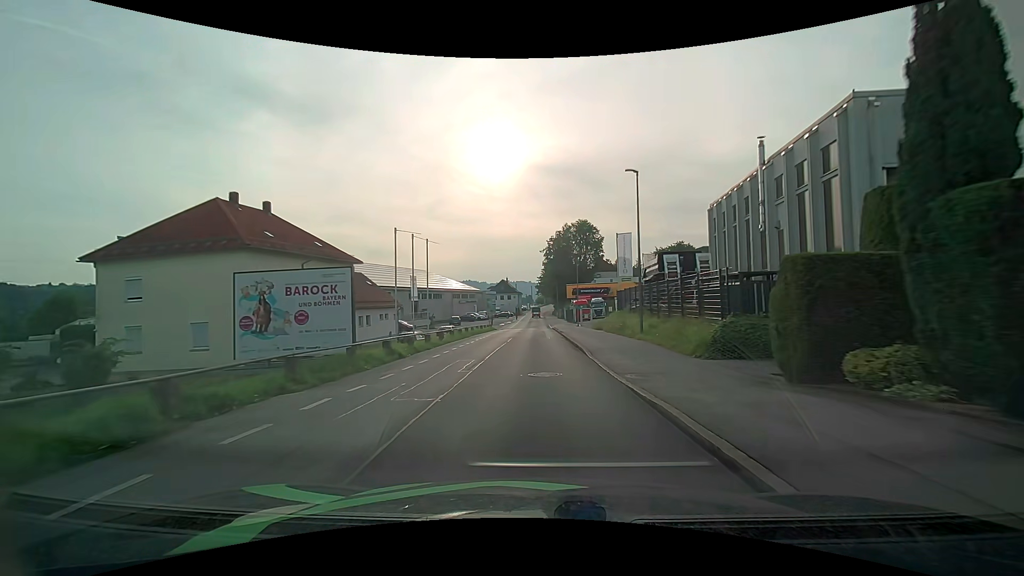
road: residential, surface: asphalt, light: Day
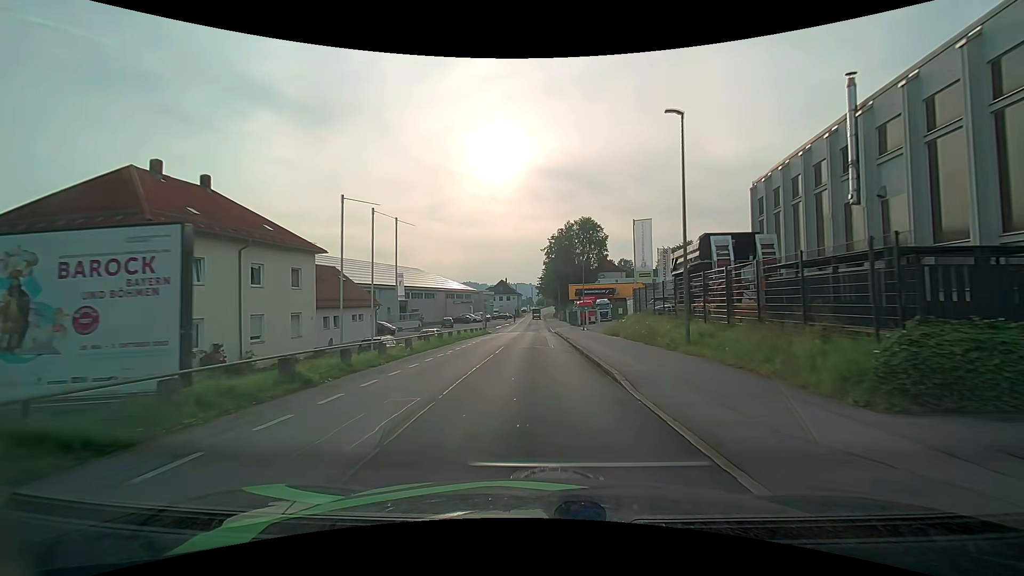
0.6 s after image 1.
(0.0, +7.4) m; 0°
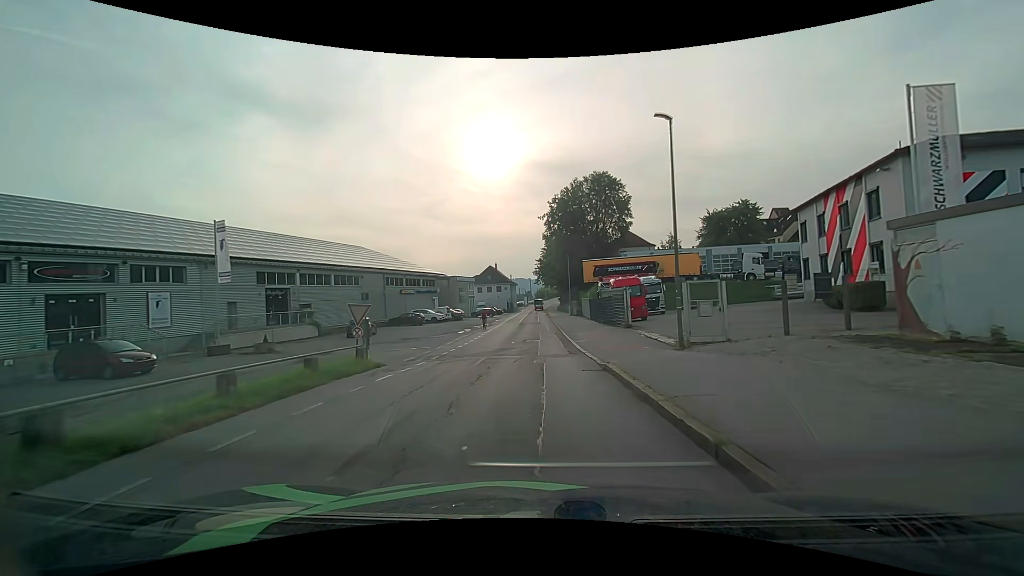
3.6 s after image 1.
(+0.1, +37.0) m; 0°
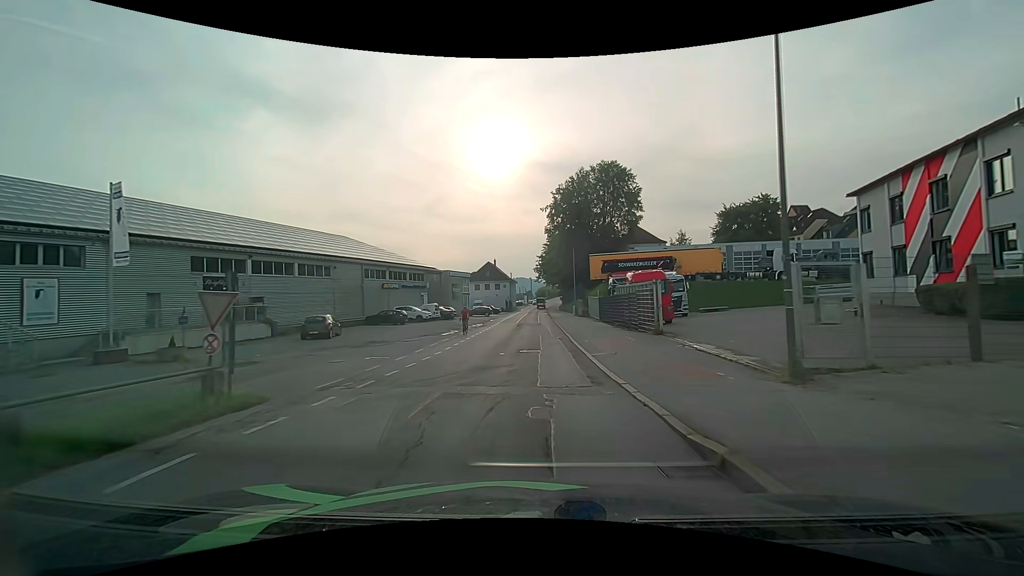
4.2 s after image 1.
(0.0, +7.4) m; 0°
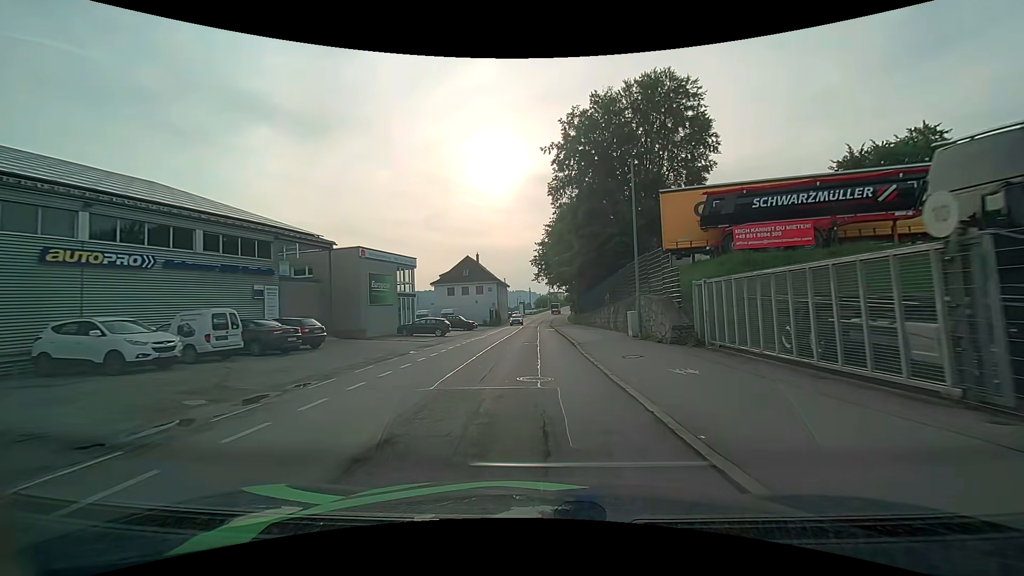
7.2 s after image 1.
(-0.2, +36.9) m; 0°
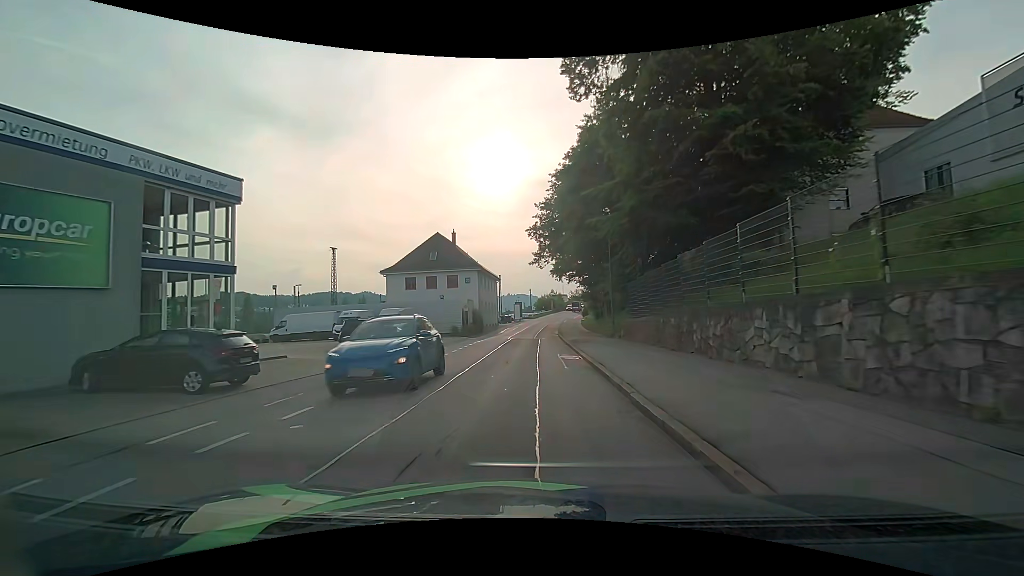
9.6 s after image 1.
(0.0, +28.3) m; 0°
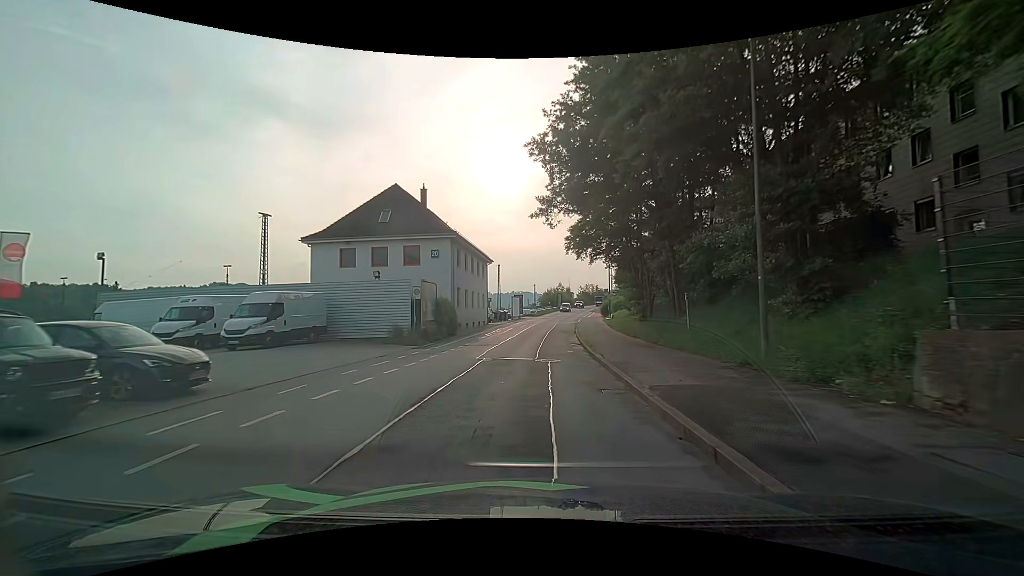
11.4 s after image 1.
(-0.1, +21.1) m; -1°
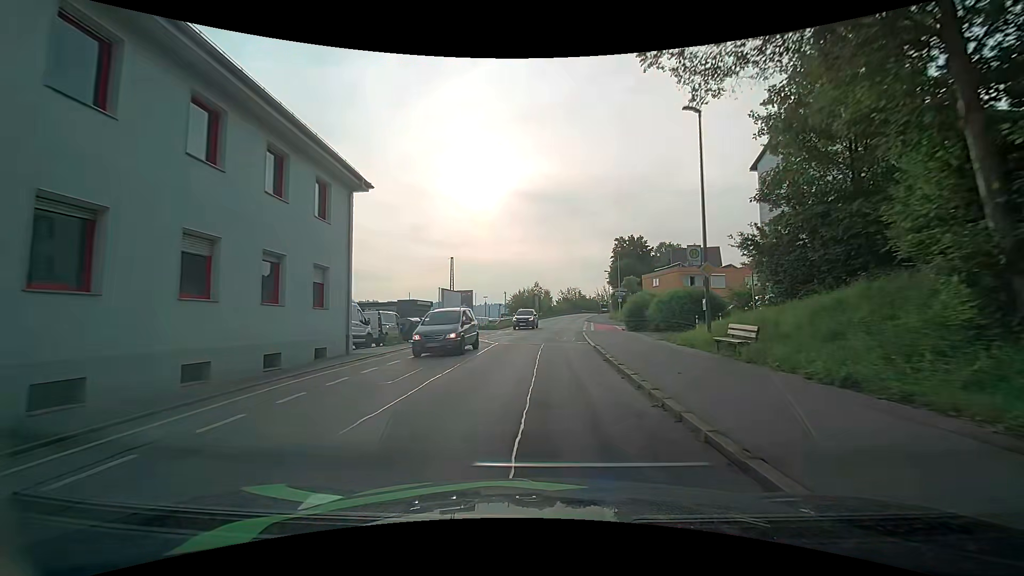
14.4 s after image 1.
(+0.9, +35.3) m; +4°
(0, +10) (0, +20) (+1, +30) (+1, +40) (+2, +50) (+3, +60) (+4, +70) (+6, +80) (+7, +90) (+9, +99) m
